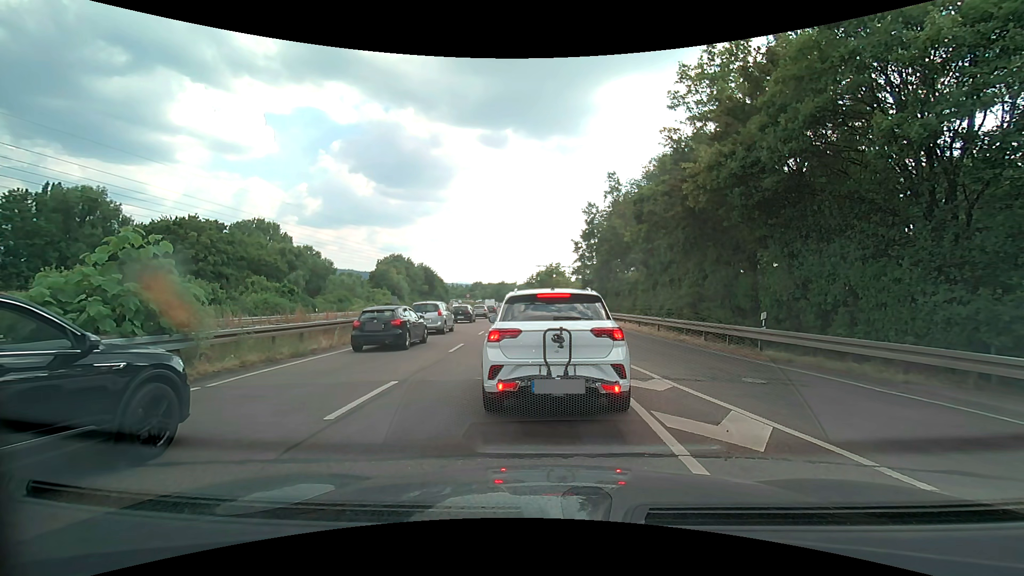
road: trunk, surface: asphalt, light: Day
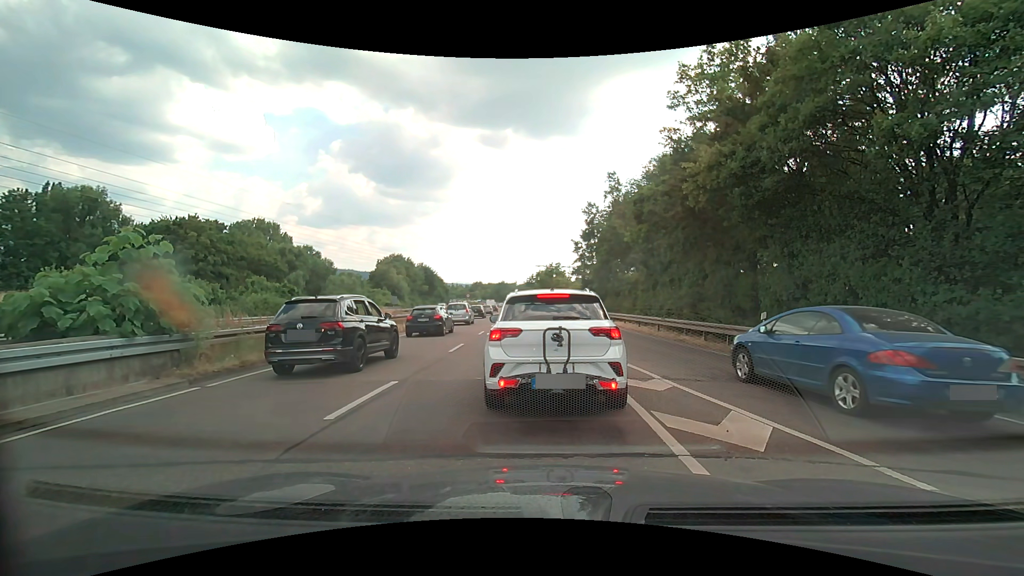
(0.0, 0.0) m; 0°
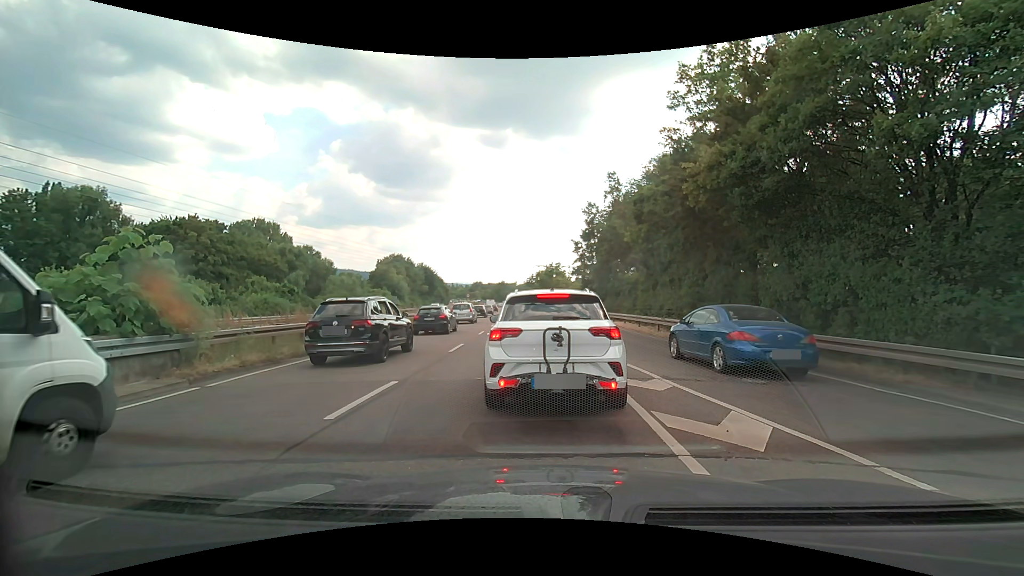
(0.0, 0.0) m; 0°
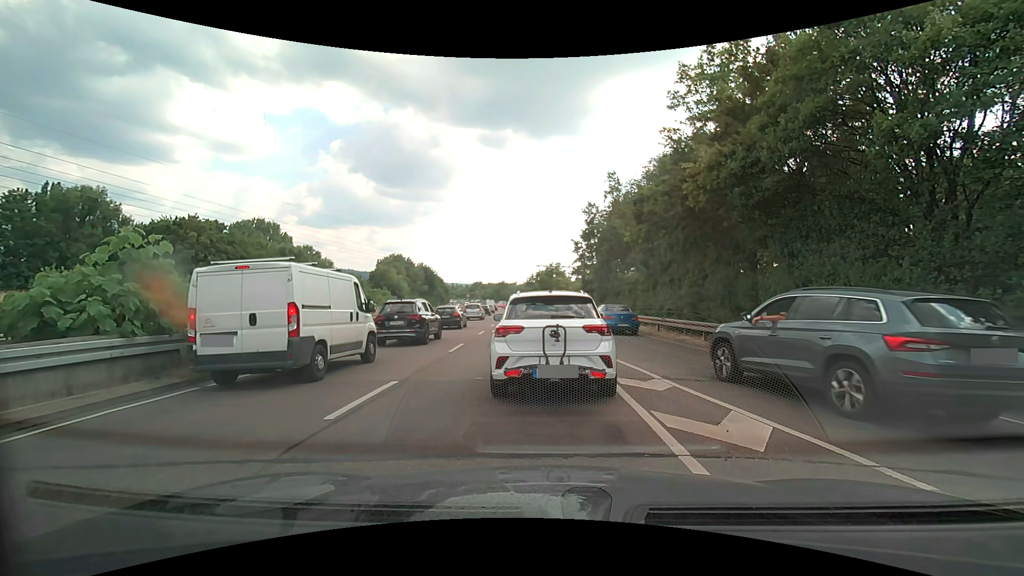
(0.0, 0.0) m; 0°
